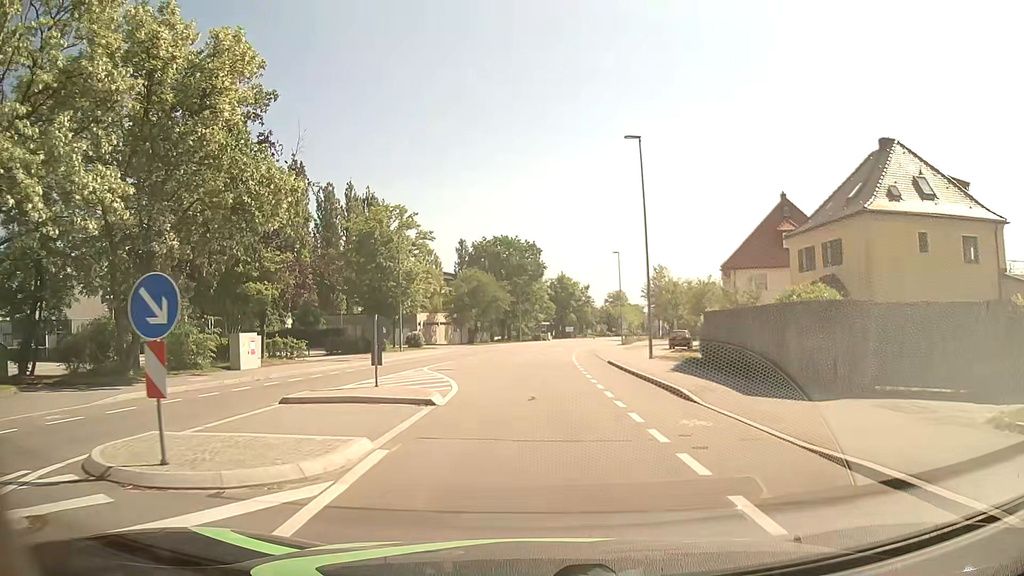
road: tertiary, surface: asphalt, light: Day
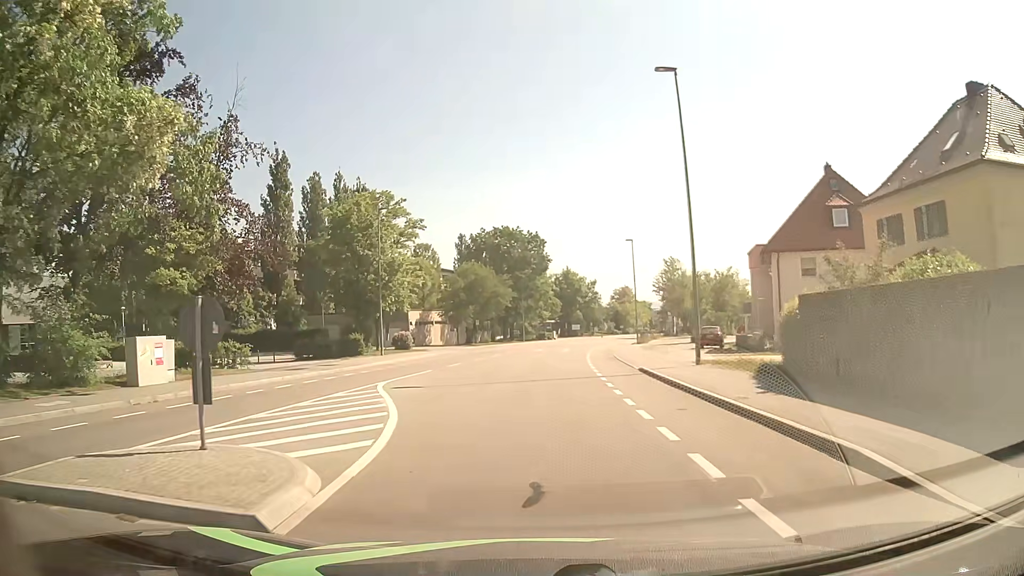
(0.0, +8.3) m; 0°
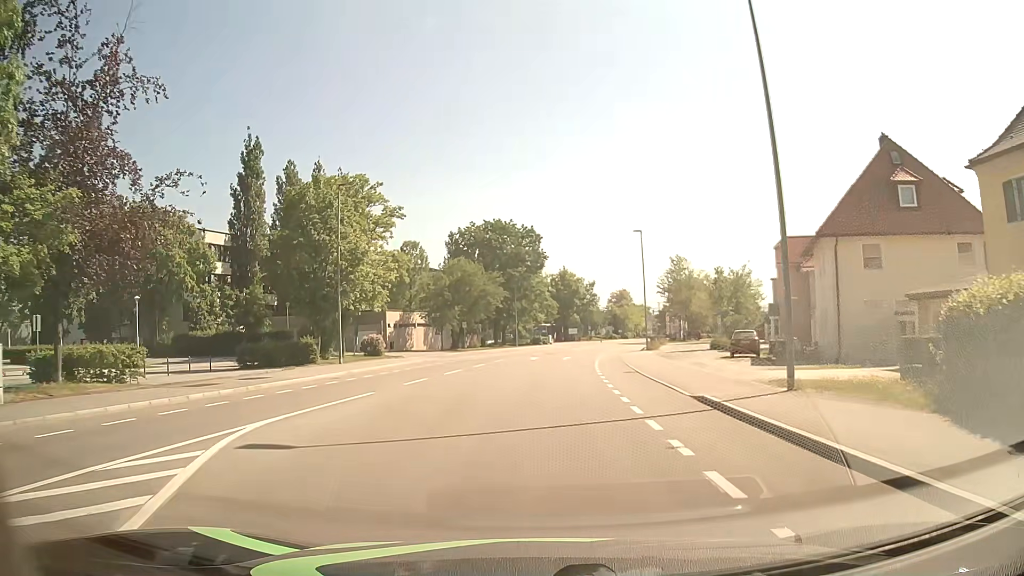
(0.0, +8.8) m; 0°
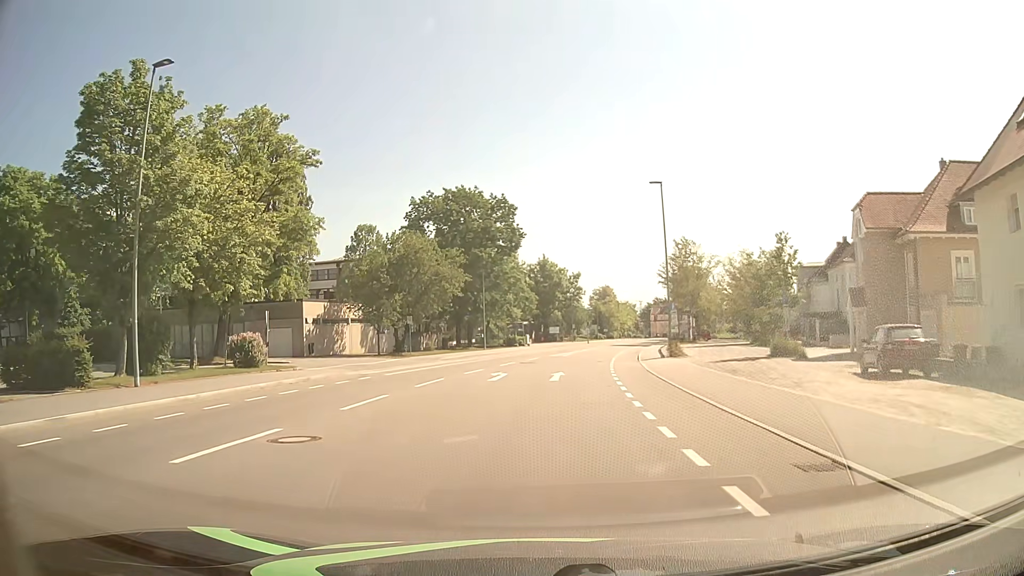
(+0.5, +18.8) m; +3°
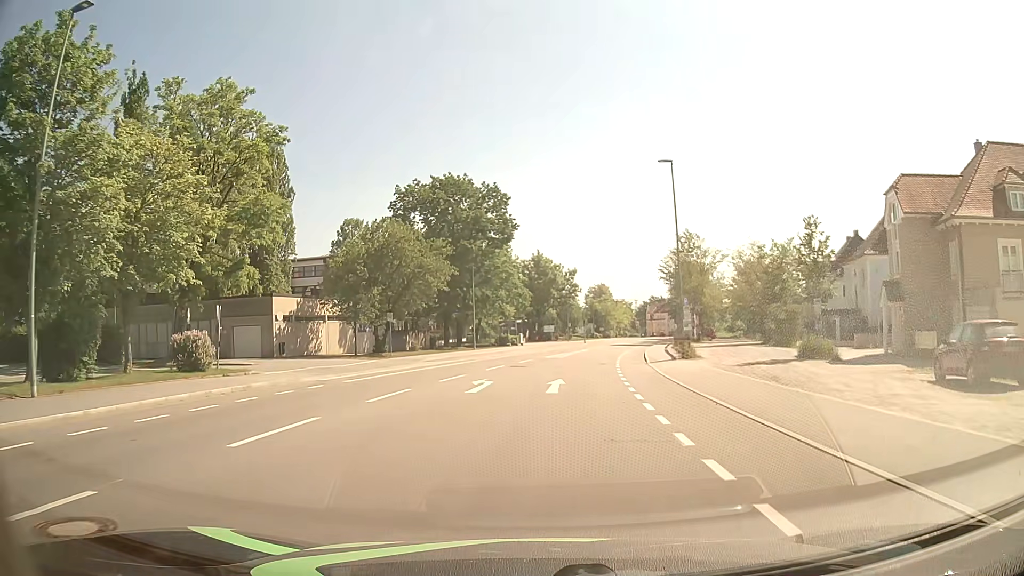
(0.0, +4.8) m; 0°
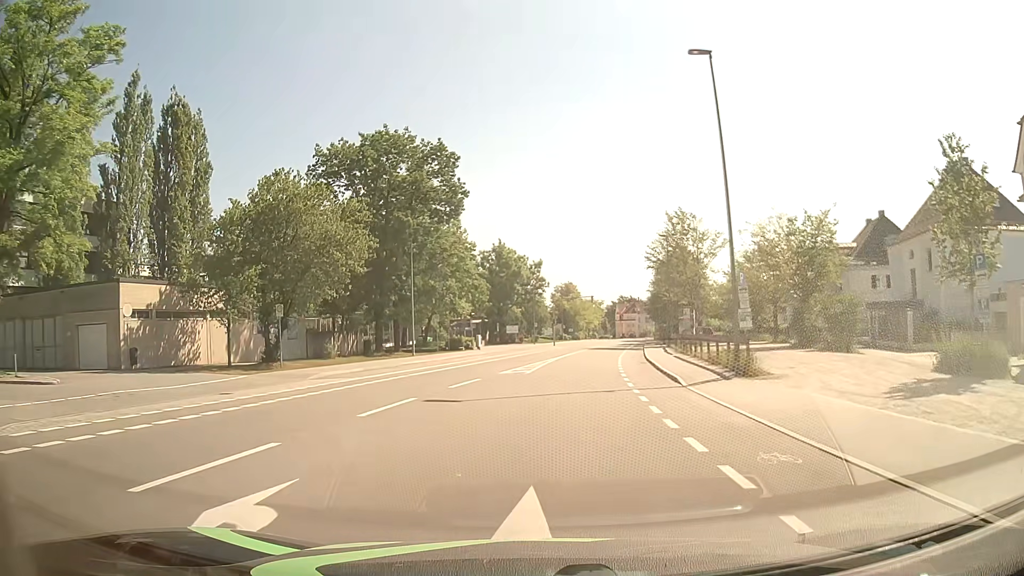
(+0.4, +14.6) m; +3°
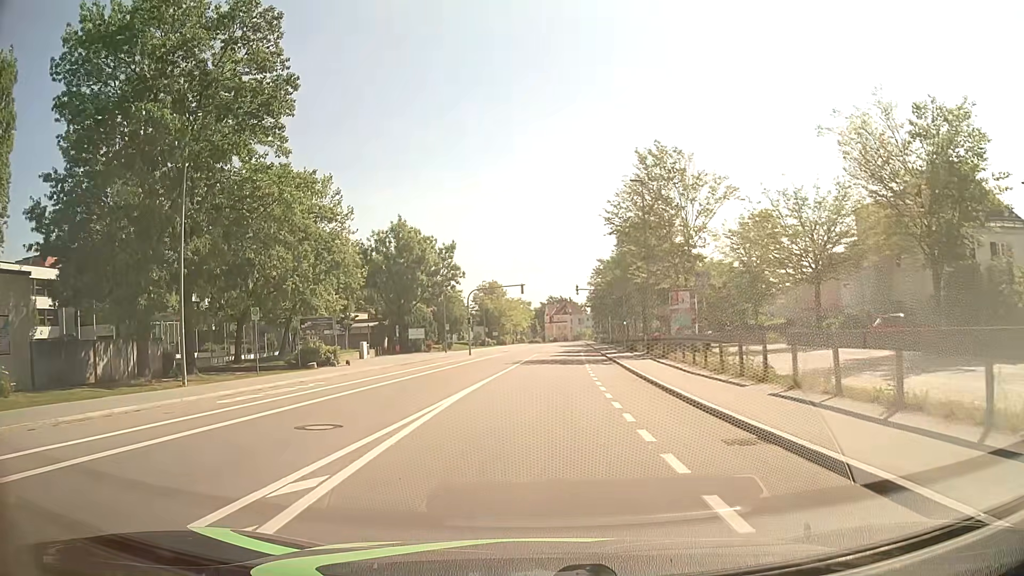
(+1.4, +23.7) m; +6°
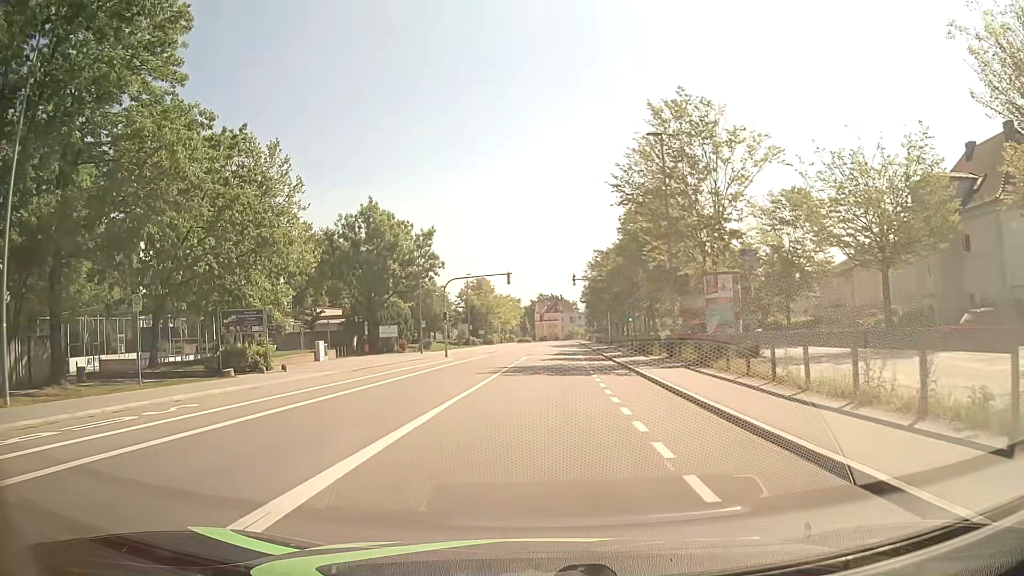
(+0.1, +9.4) m; +1°
